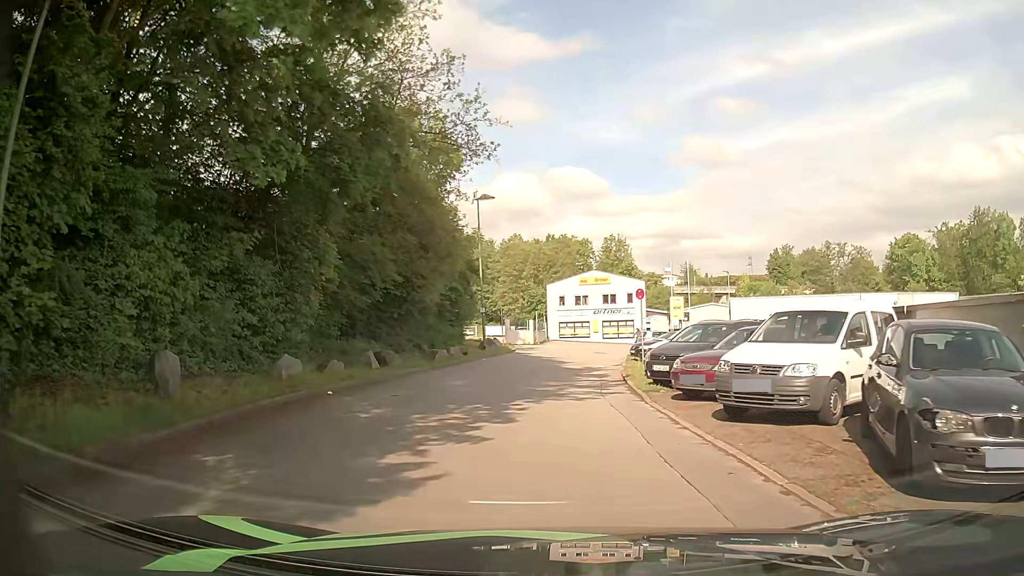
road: residential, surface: asphalt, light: Day
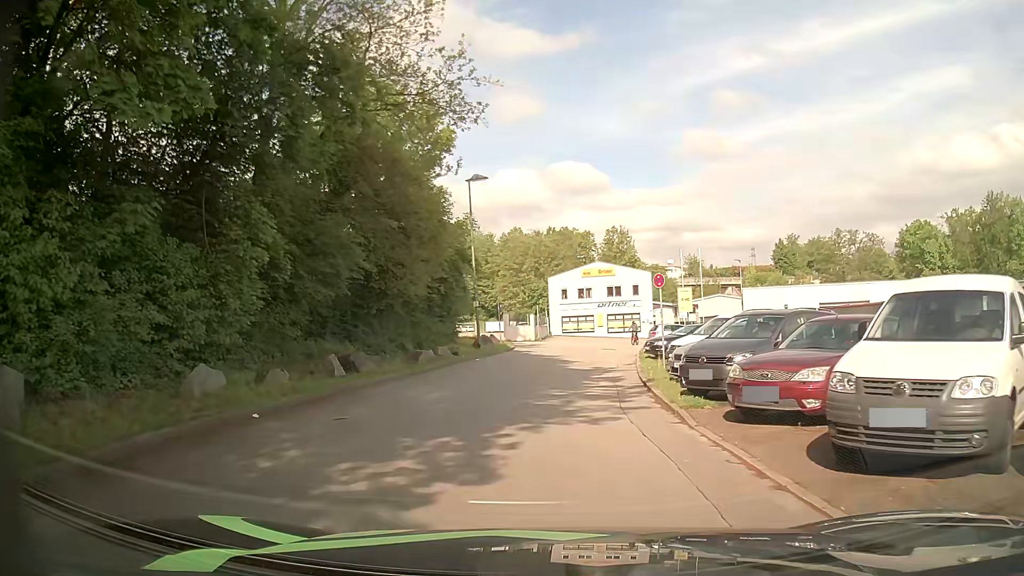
(-0.1, +3.9) m; 0°
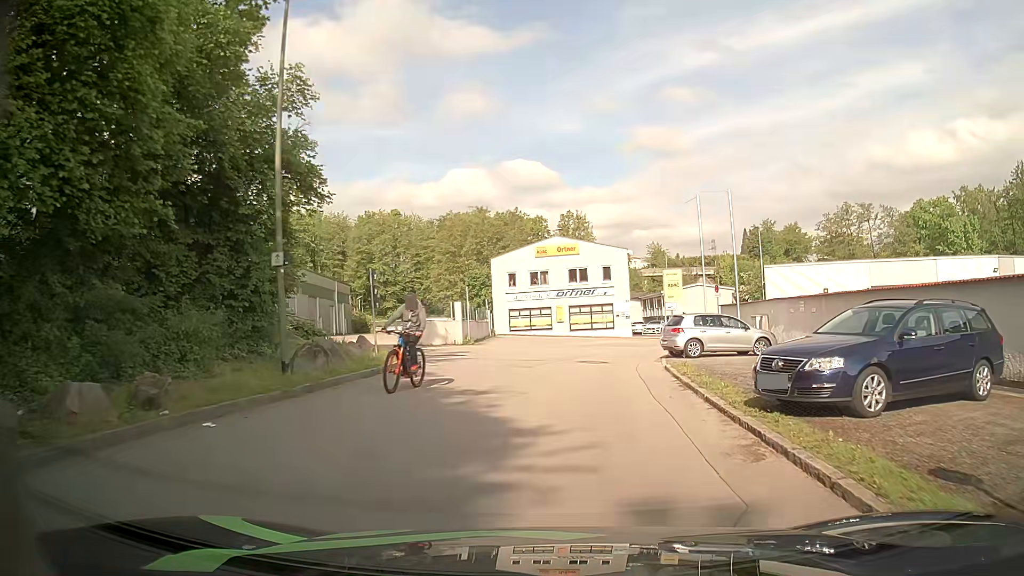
(+0.2, +19.6) m; +3°
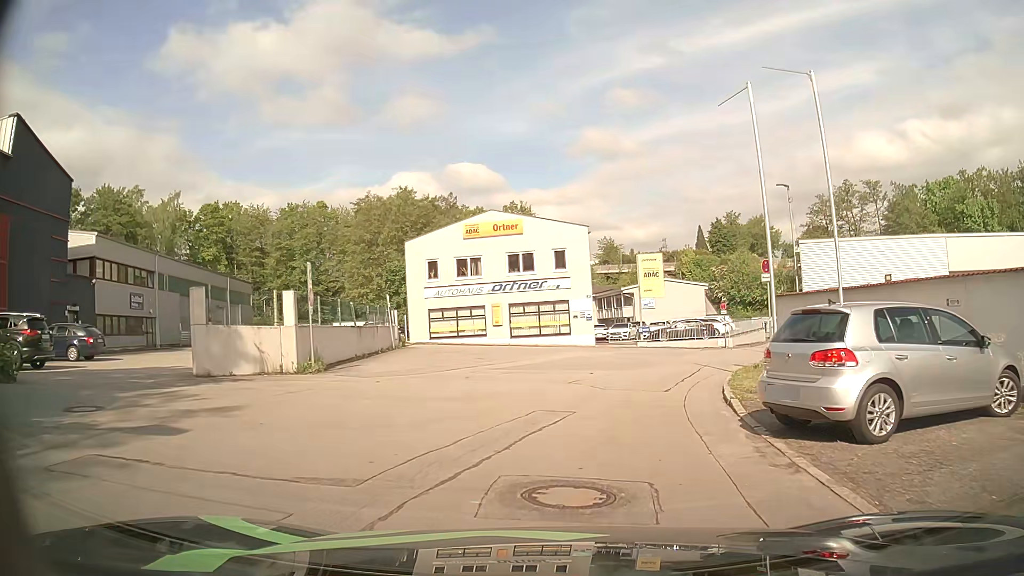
(+0.6, +15.6) m; +4°
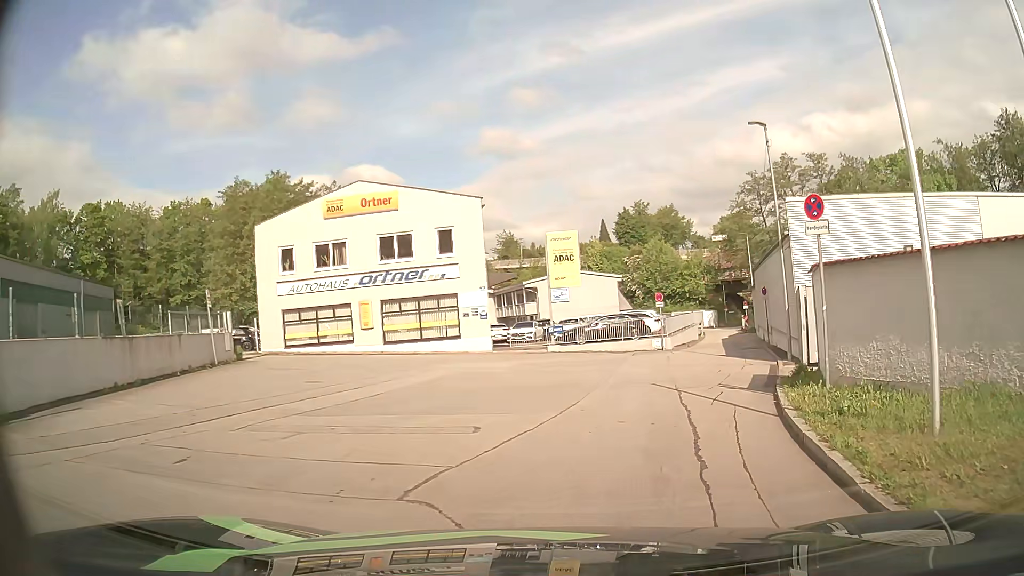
(+0.6, +9.8) m; +8°
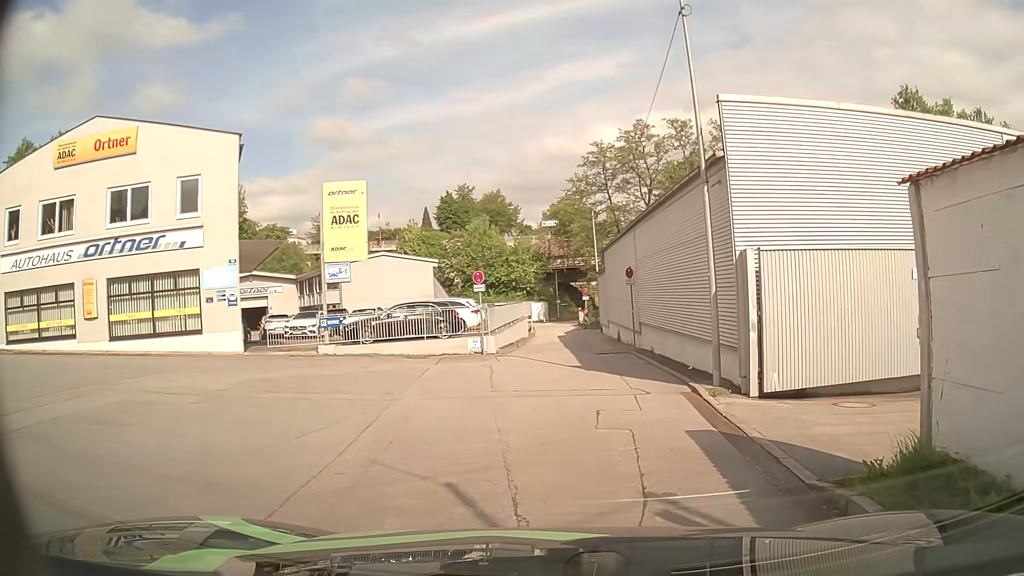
(+1.4, +10.0) m; +16°
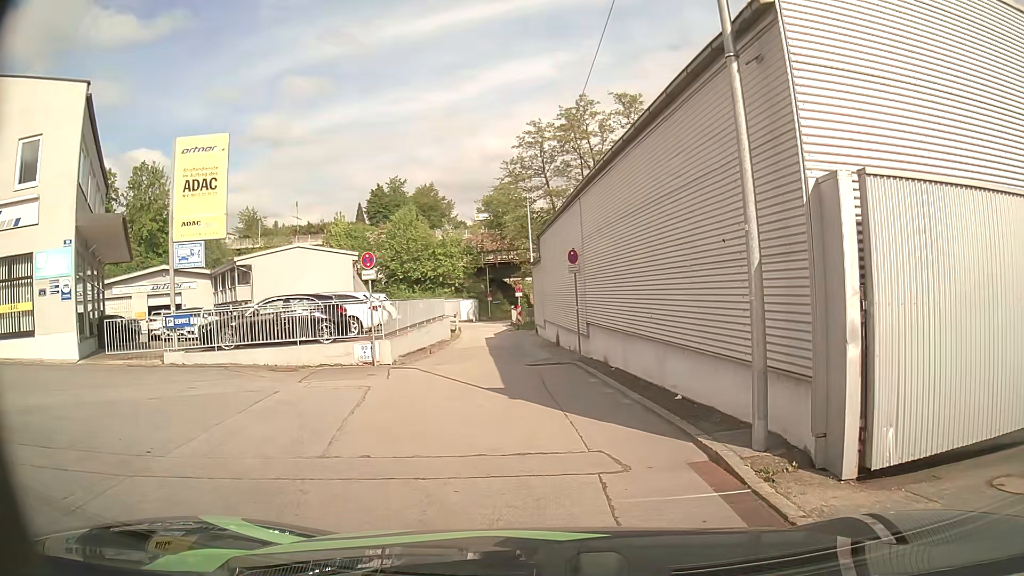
(+0.3, +6.1) m; +4°
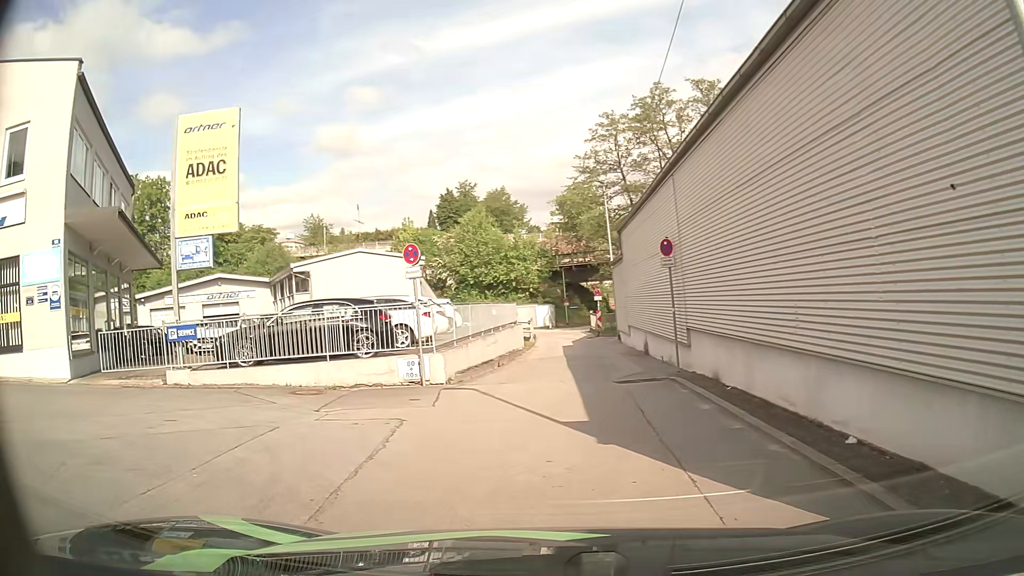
(-0.1, +3.4) m; -6°
